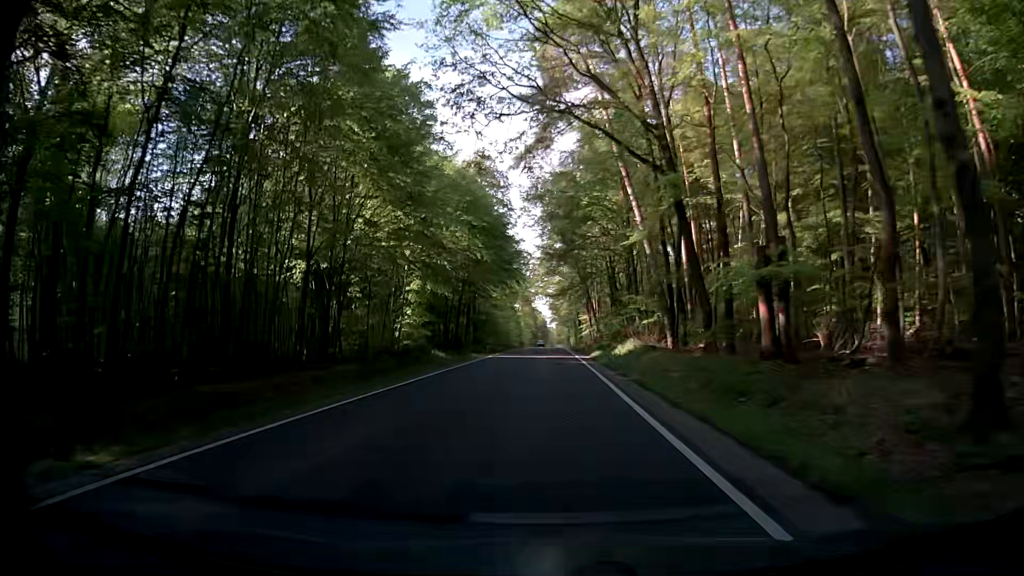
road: secondary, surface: asphalt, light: Day
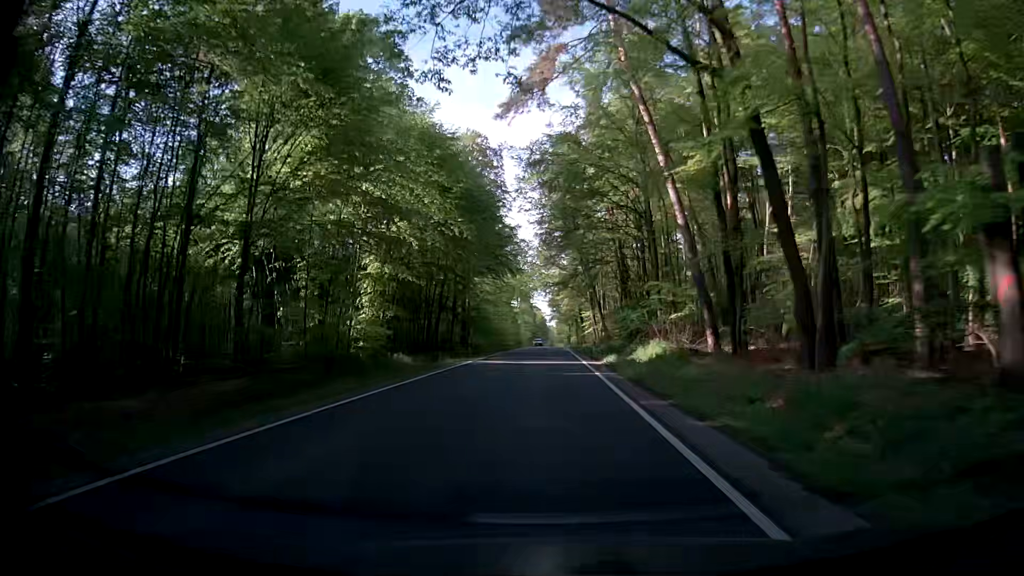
(+0.1, +10.8) m; +1°
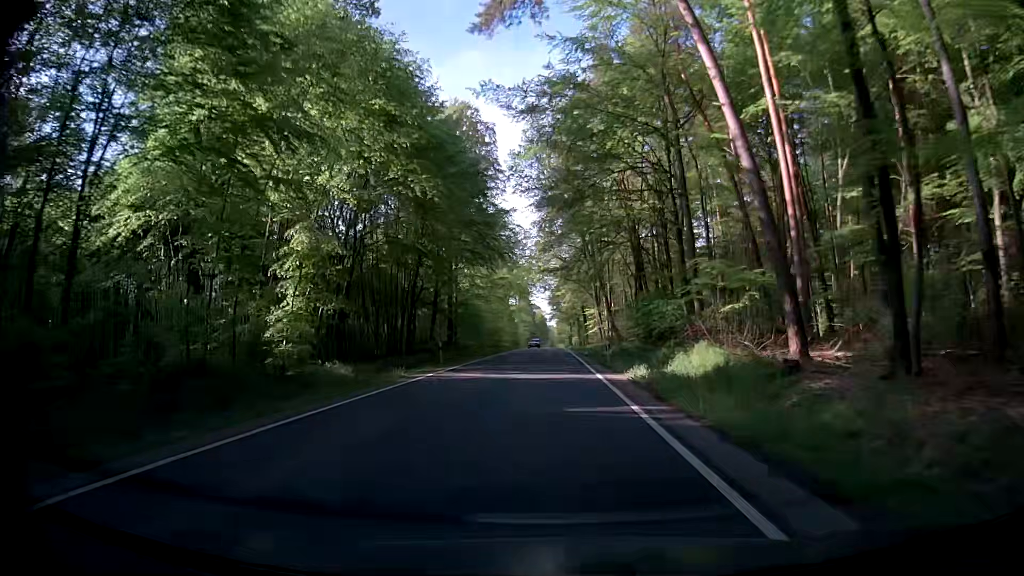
(-0.1, +10.8) m; -1°
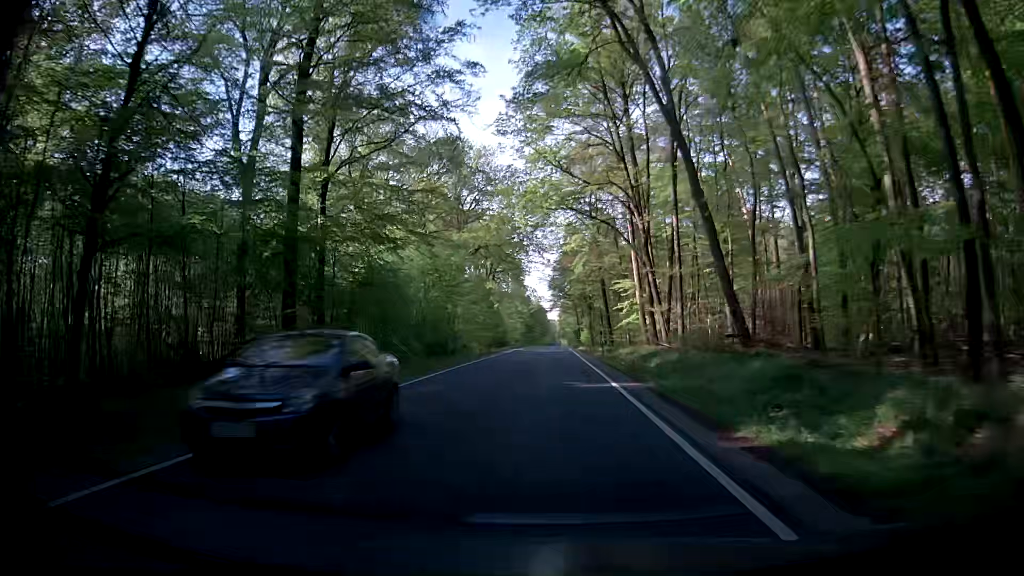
(+0.4, +43.2) m; 0°
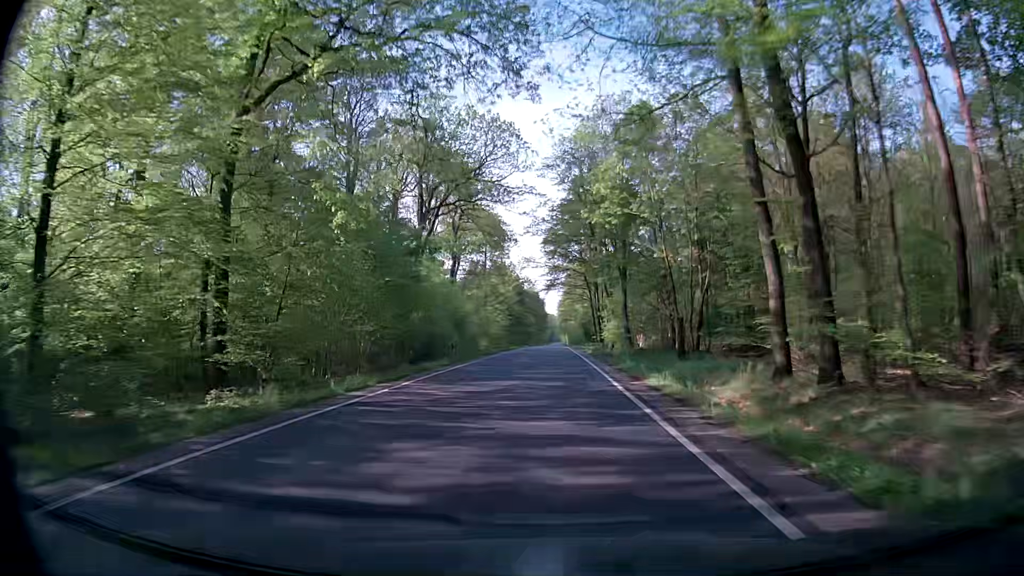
(+1.0, +54.2) m; 0°
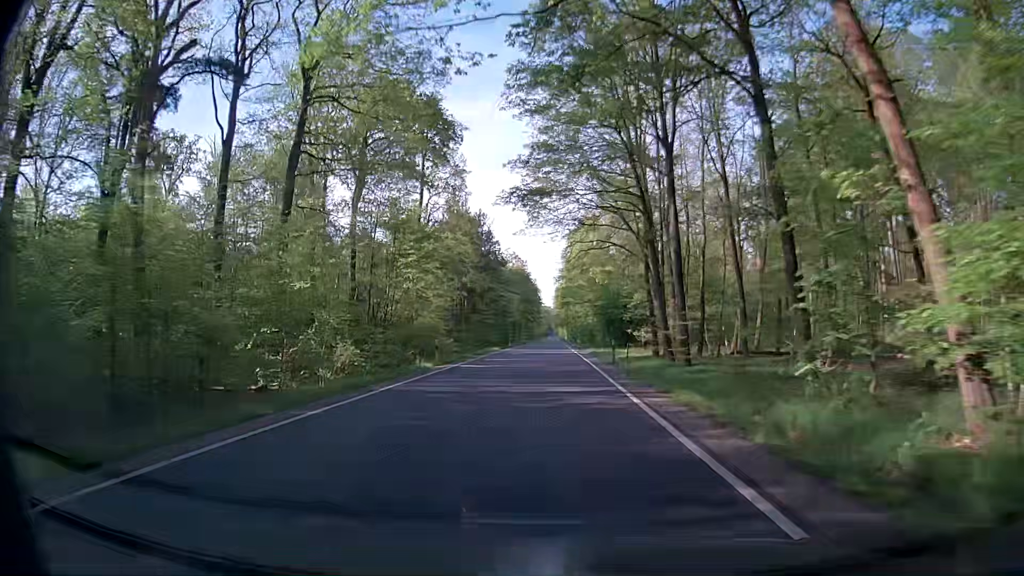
(+0.6, +54.0) m; +1°
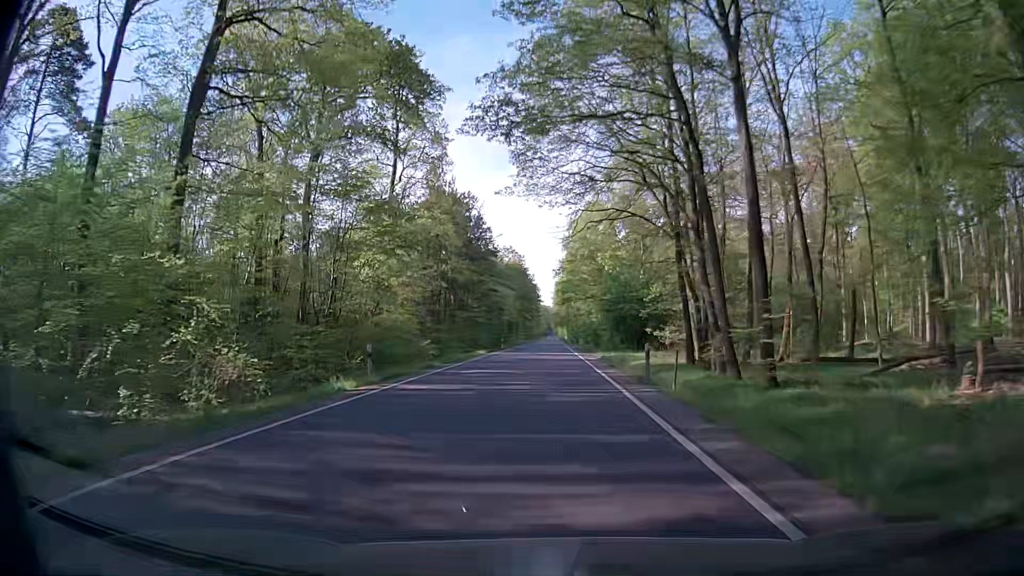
(0.0, +10.8) m; 0°
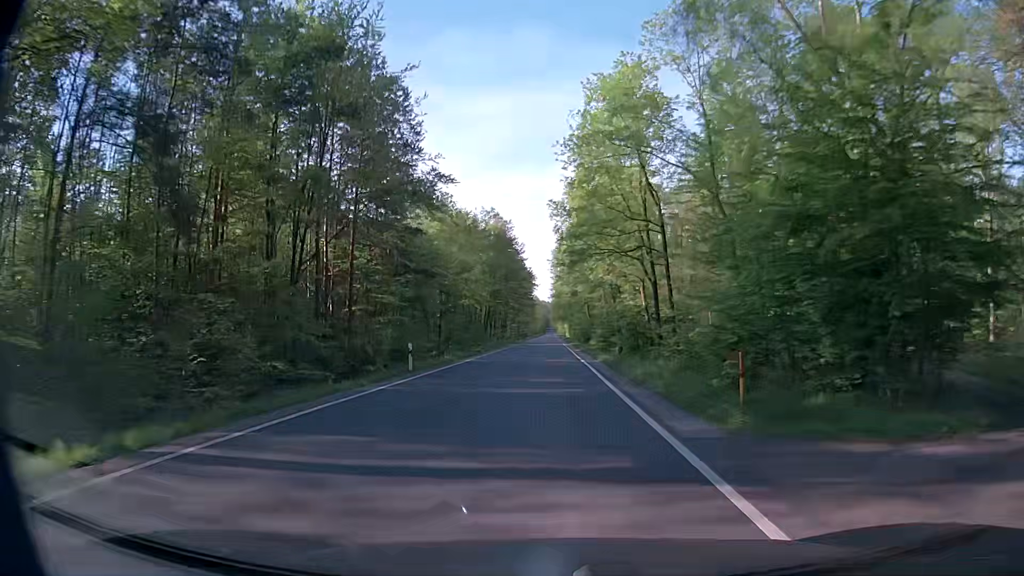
(+0.4, +43.4) m; +1°
(0, +10) (0, +20) (0, +30) (0, +40) (-1, +50) (-1, +60) (-1, +70) (-1, +80) (-1, +90) (-1, +100) m
